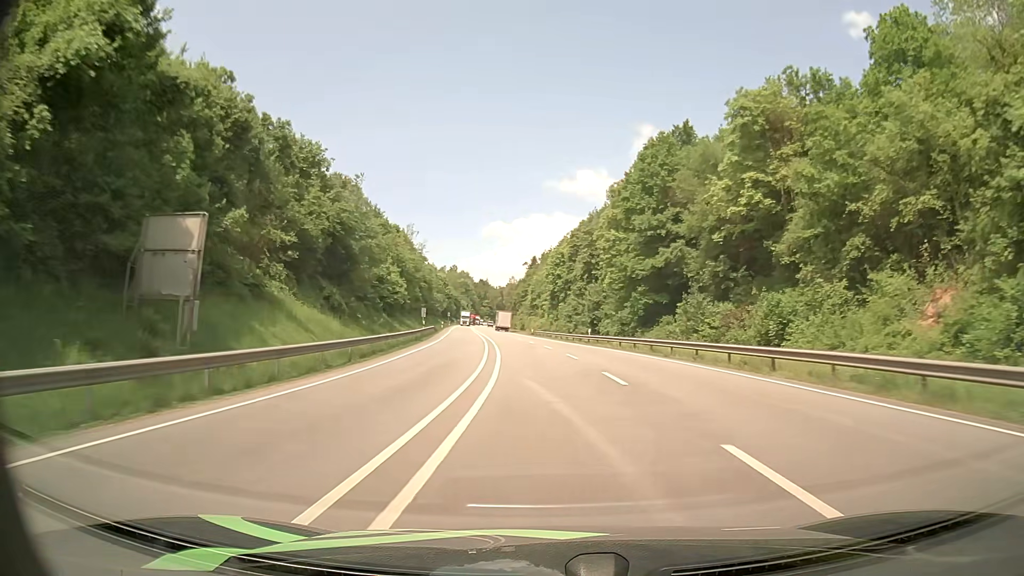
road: primary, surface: asphalt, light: Day
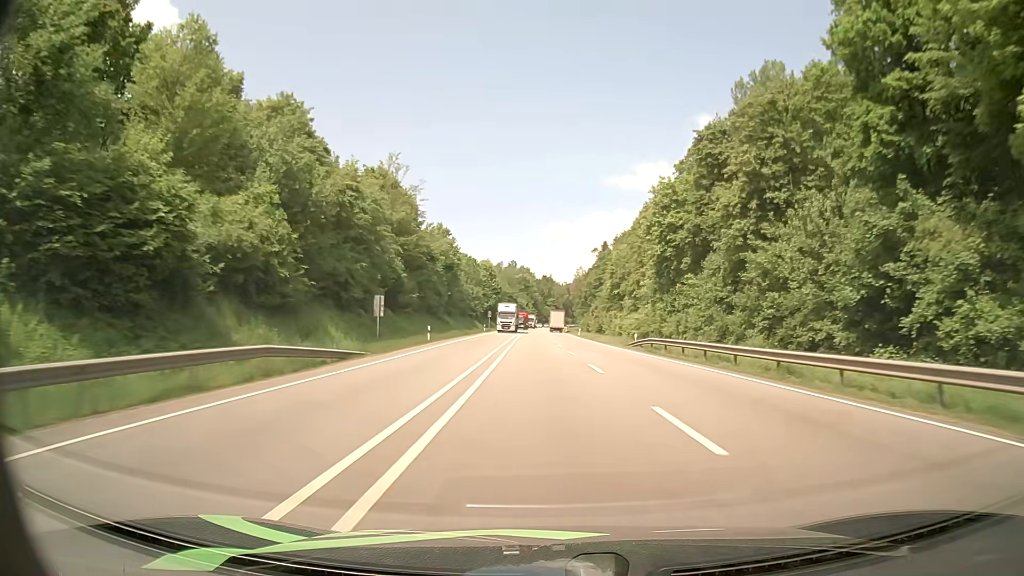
(-3.7, +56.9) m; -6°
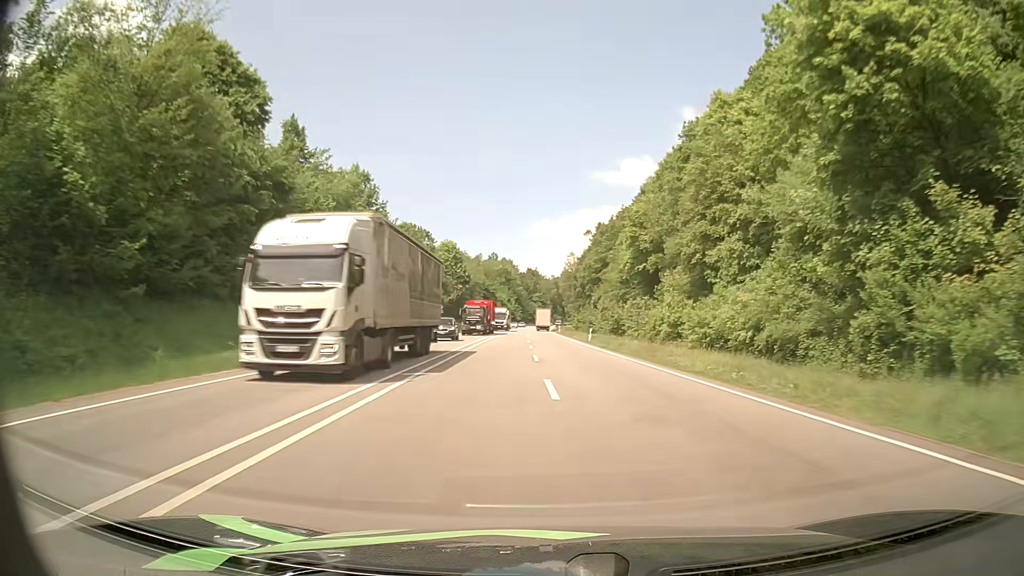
(-0.1, +43.6) m; +1°
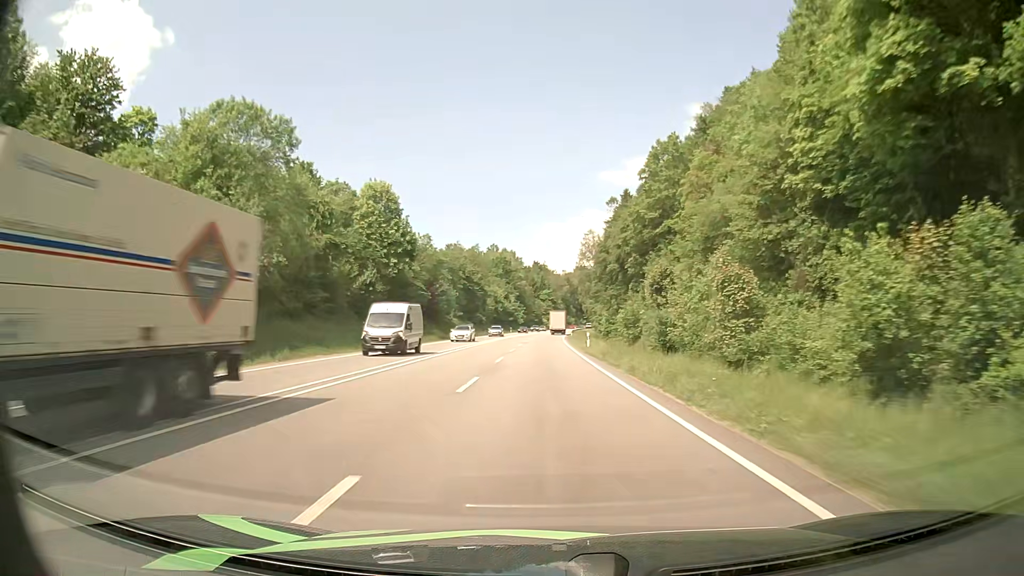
(-0.1, +58.9) m; -1°
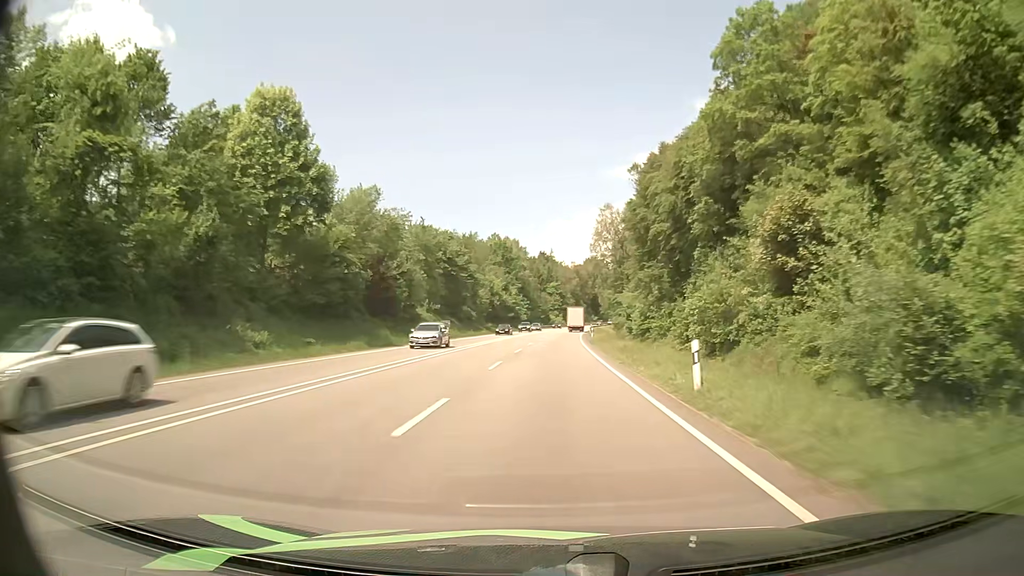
(-0.3, +30.4) m; -1°
(0, +10) (0, +20) (0, +30) (0, +40) (0, +50) (+1, +60) (+1, +70) (+1, +80) (+2, +90) (+3, +100) m
